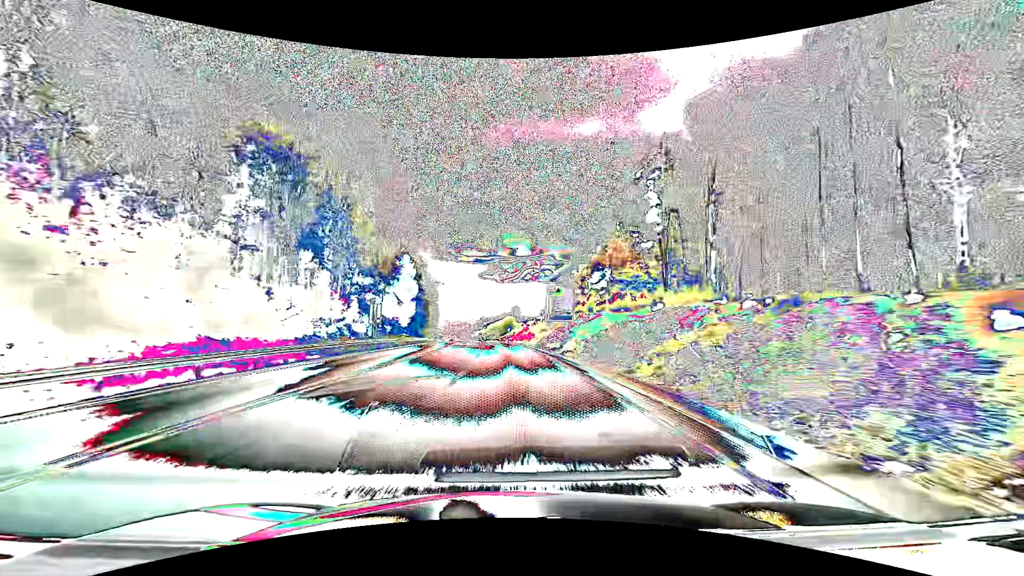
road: primary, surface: asphalt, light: Day
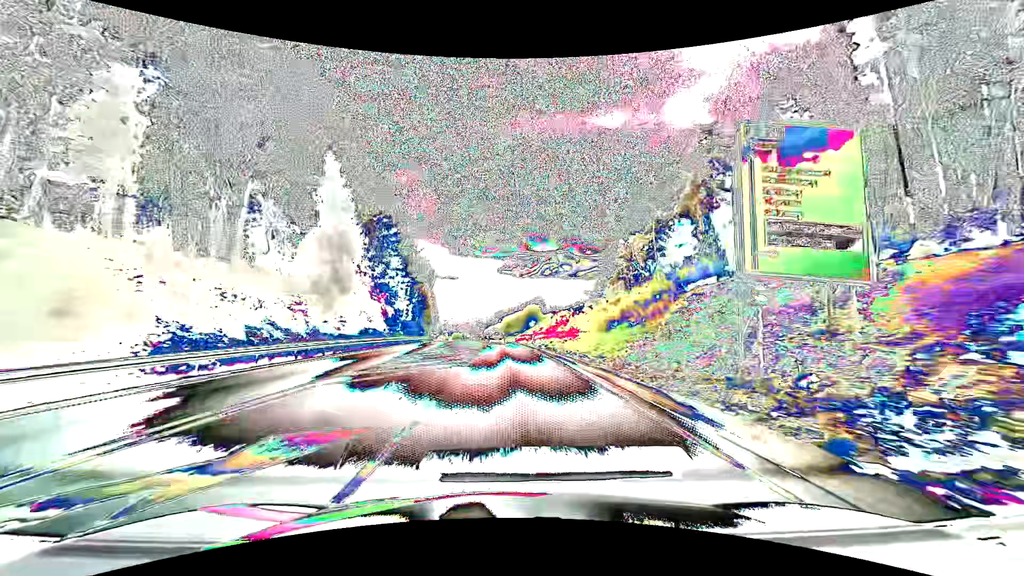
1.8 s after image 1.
(-0.8, +44.3) m; -2°
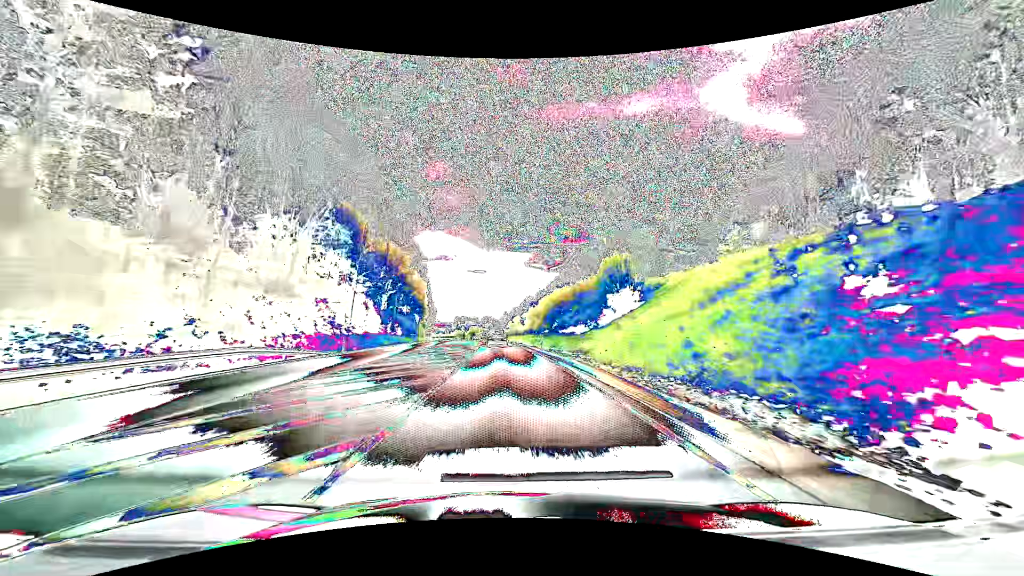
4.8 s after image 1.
(-1.9, +68.9) m; -3°
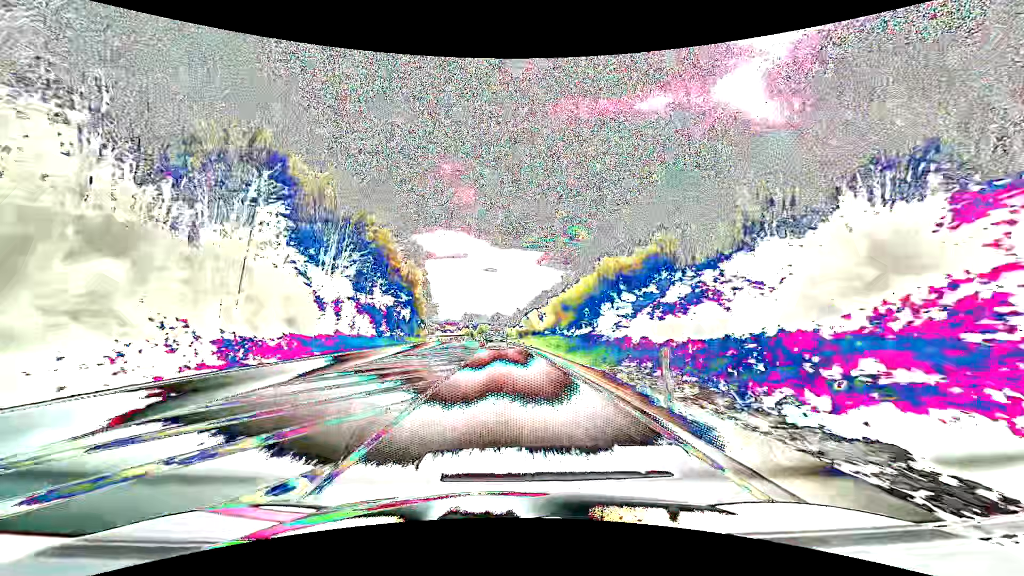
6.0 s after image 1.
(-0.3, +25.8) m; -1°
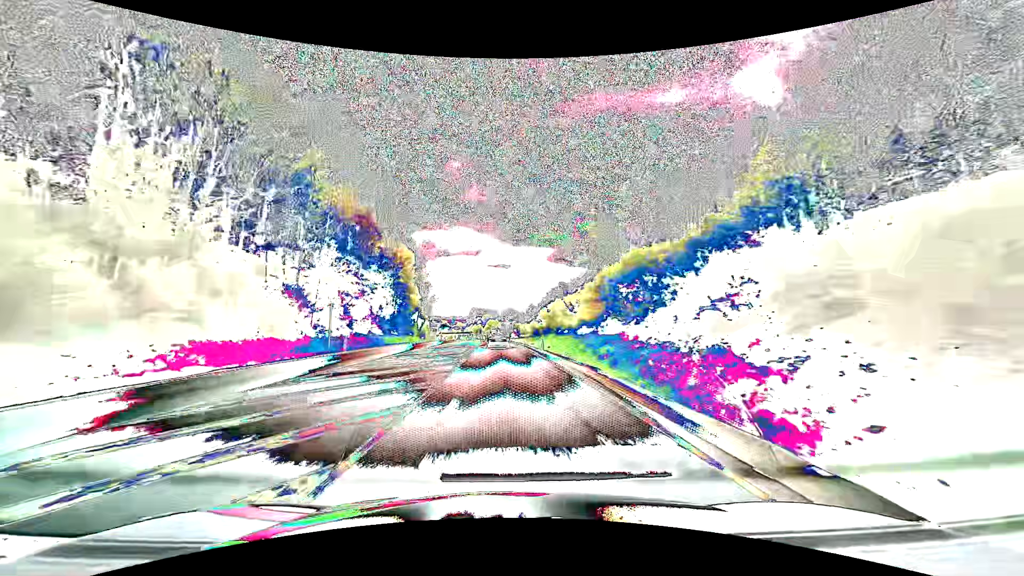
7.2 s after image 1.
(-0.2, +24.8) m; -1°
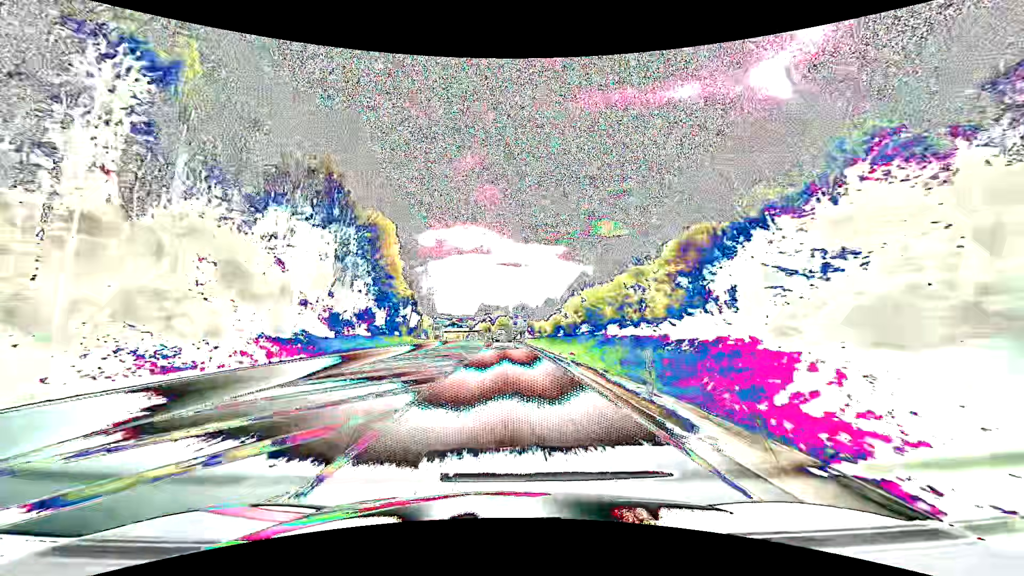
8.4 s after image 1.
(-0.2, +23.8) m; -1°
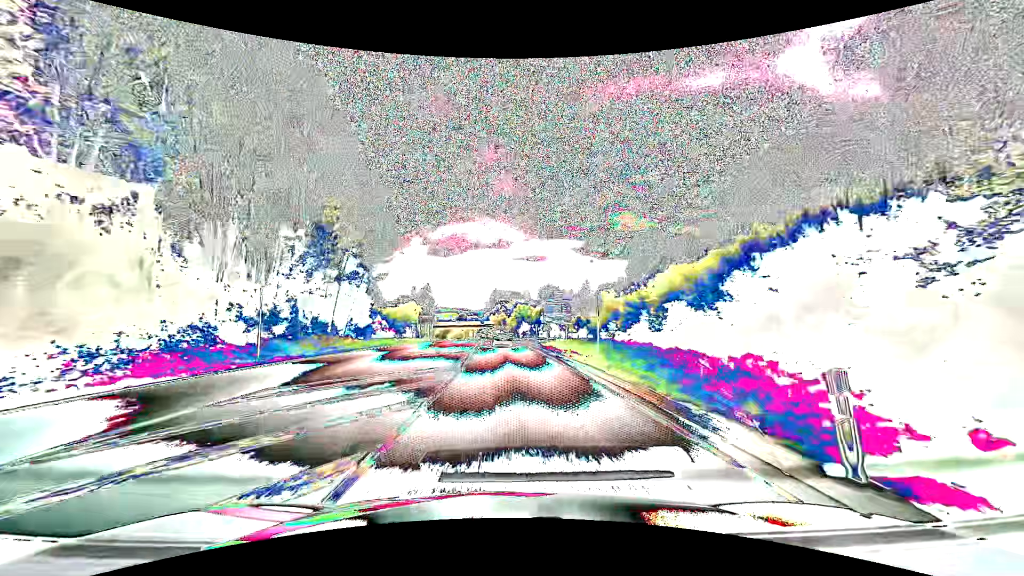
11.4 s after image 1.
(-1.0, +55.2) m; -2°
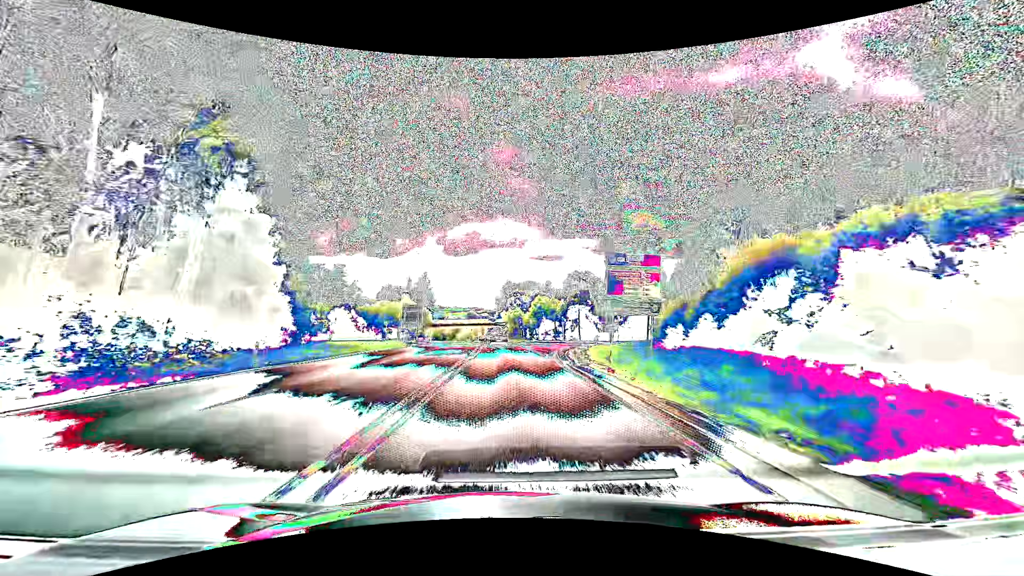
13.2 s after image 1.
(-0.4, +30.7) m; -2°
(0, +10) (0, +20) (0, +30) (-1, +40) (-1, +50) (-1, +60) (-2, +70) (-2, +80) (-3, +90) (-4, +100) m
